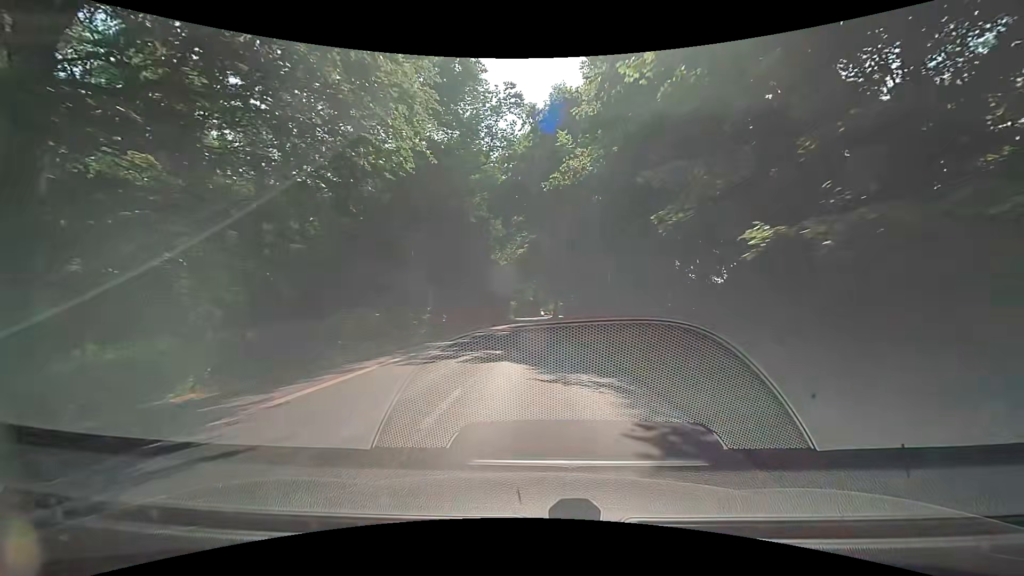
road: tertiary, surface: asphalt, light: Day
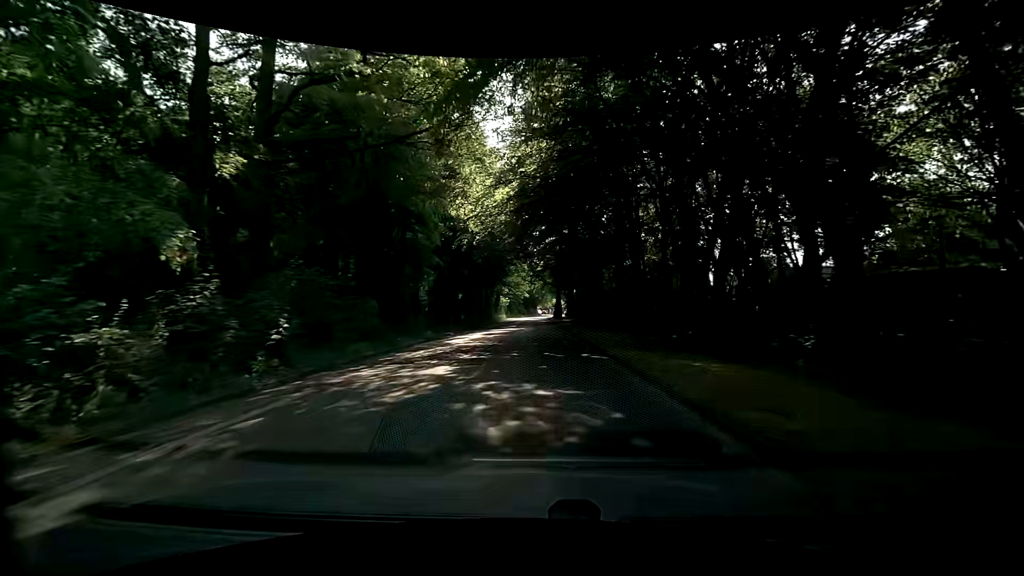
(-0.3, +22.8) m; -1°
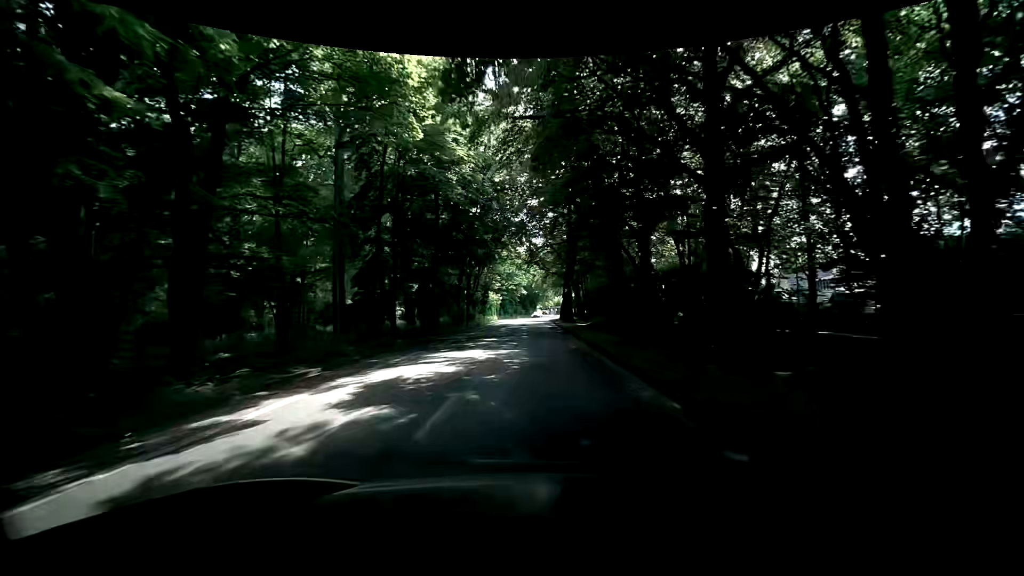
(+0.3, +22.7) m; +2°
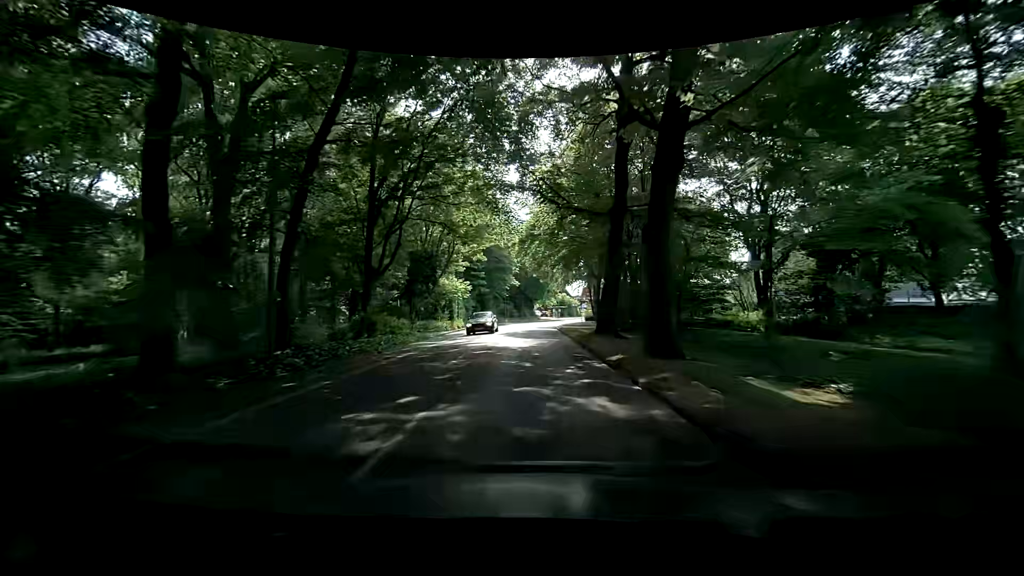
(-0.2, +37.7) m; -1°
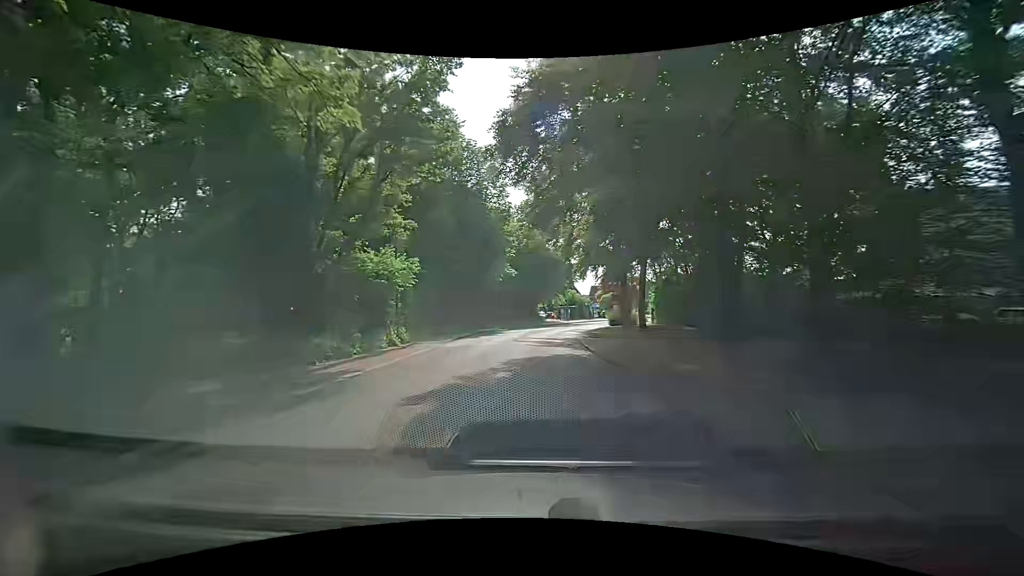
(+0.3, +22.0) m; -1°
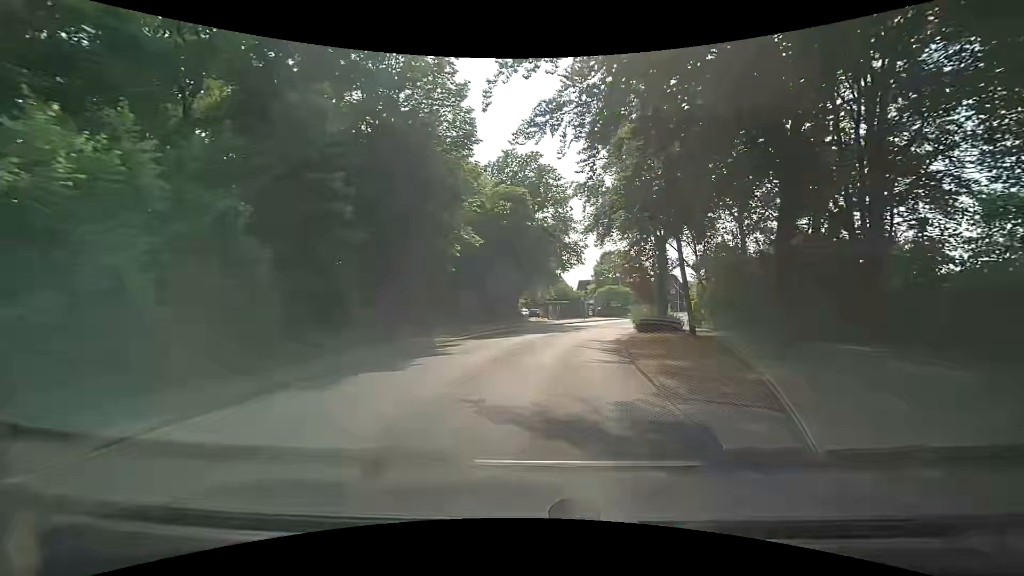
(+0.6, +21.1) m; +2°
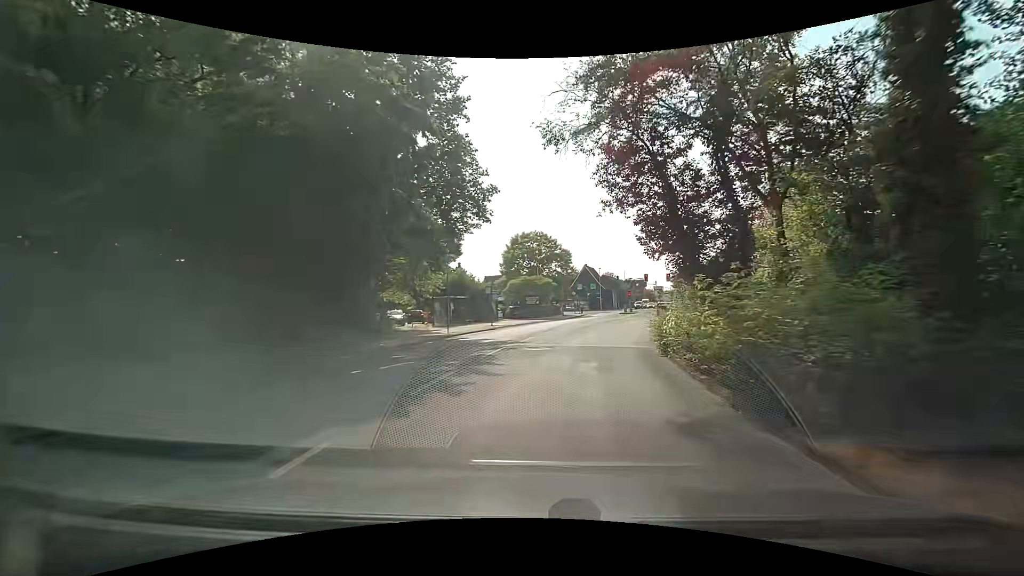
(+2.7, +26.7) m; +11°
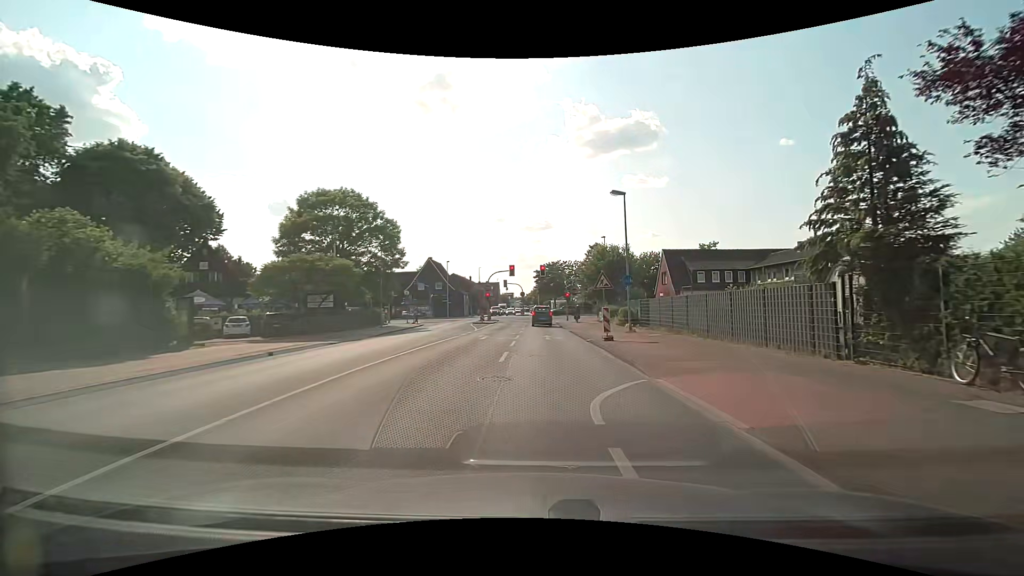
(+4.5, +30.2) m; +18°
(0, +10) (0, +20) (0, +30) (0, +40) (0, +50) (0, +60) (+1, +70) (+1, +80) (+1, +90) (0, +100) m
